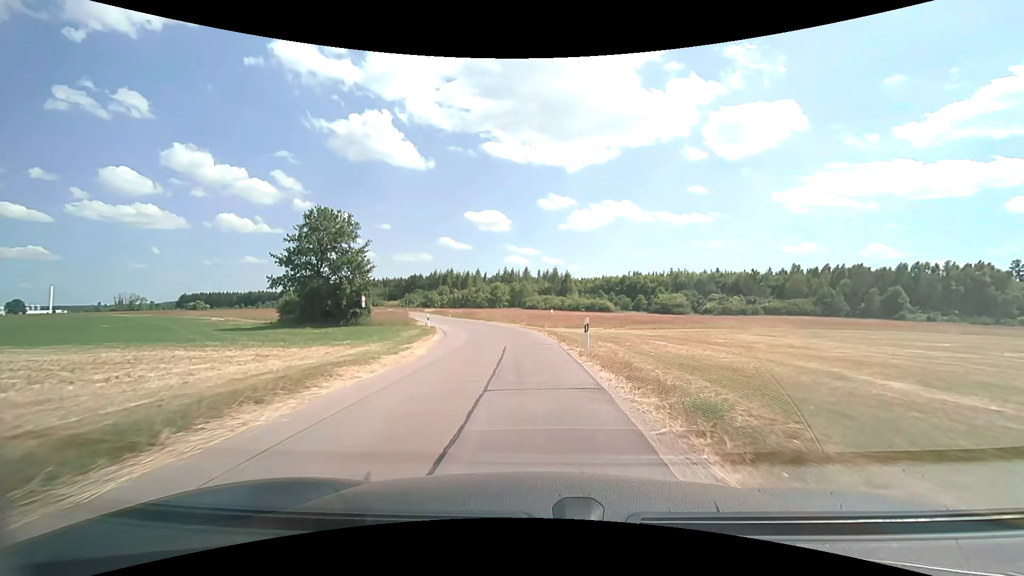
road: unclassified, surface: asphalt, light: Day
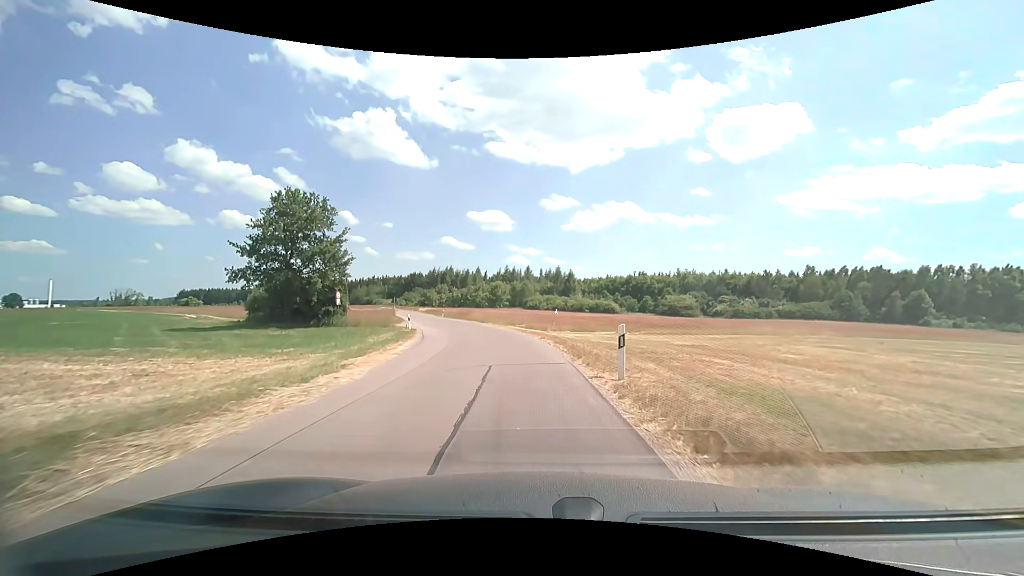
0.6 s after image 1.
(0.0, +6.5) m; 0°
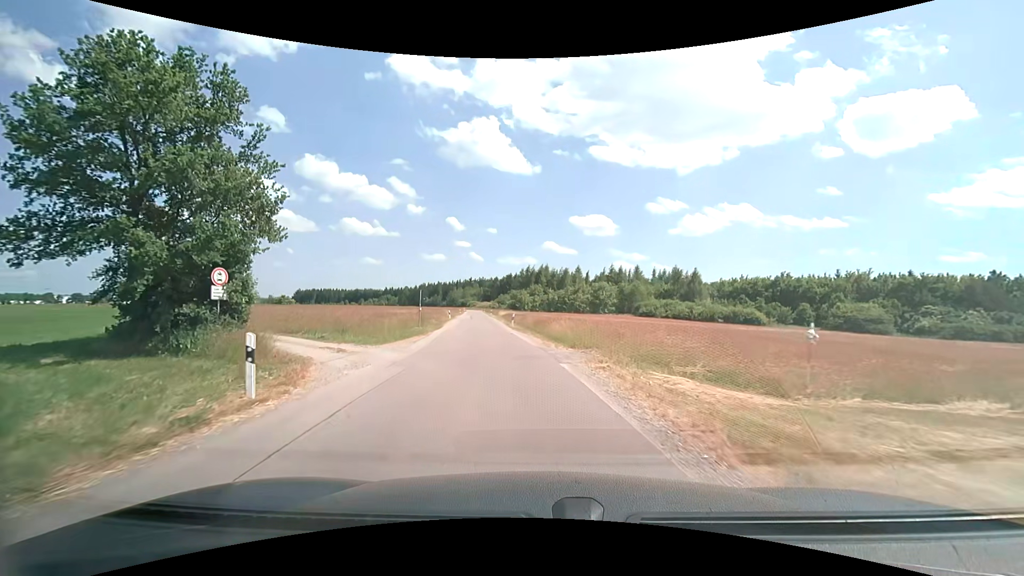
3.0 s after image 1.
(-2.1, +26.3) m; -12°
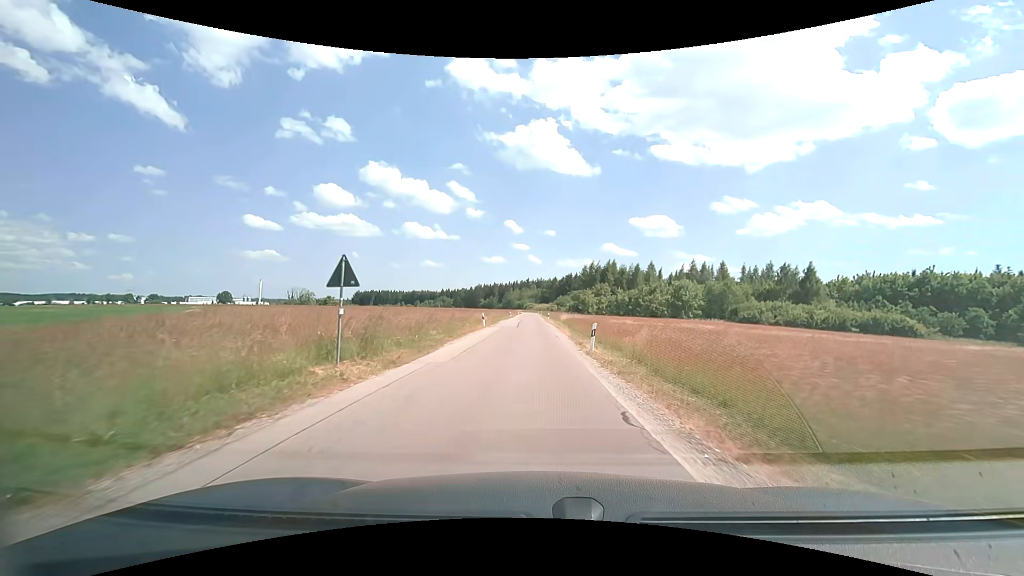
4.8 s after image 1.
(-1.5, +21.2) m; -6°
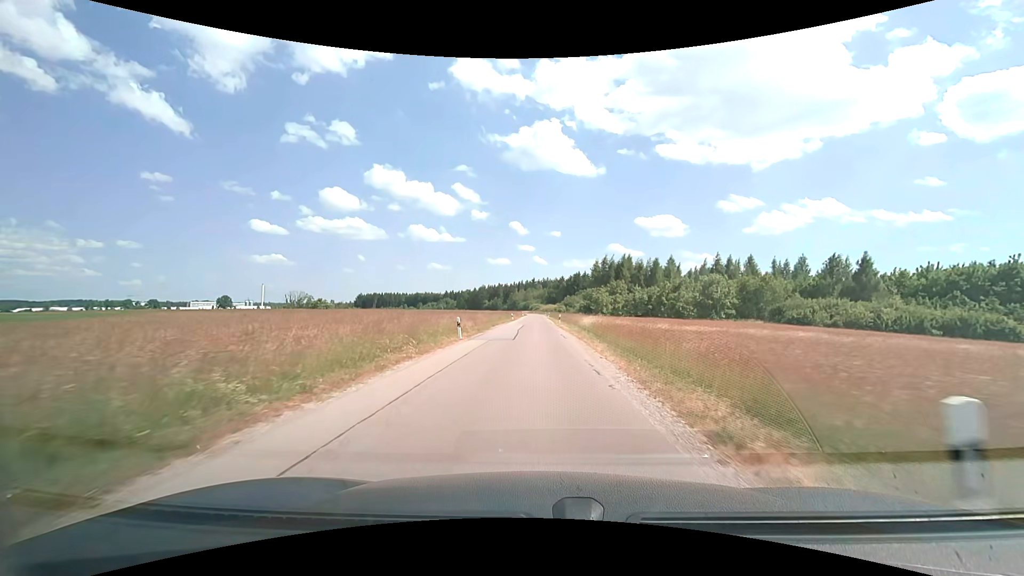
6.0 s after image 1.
(-0.2, +14.9) m; -1°
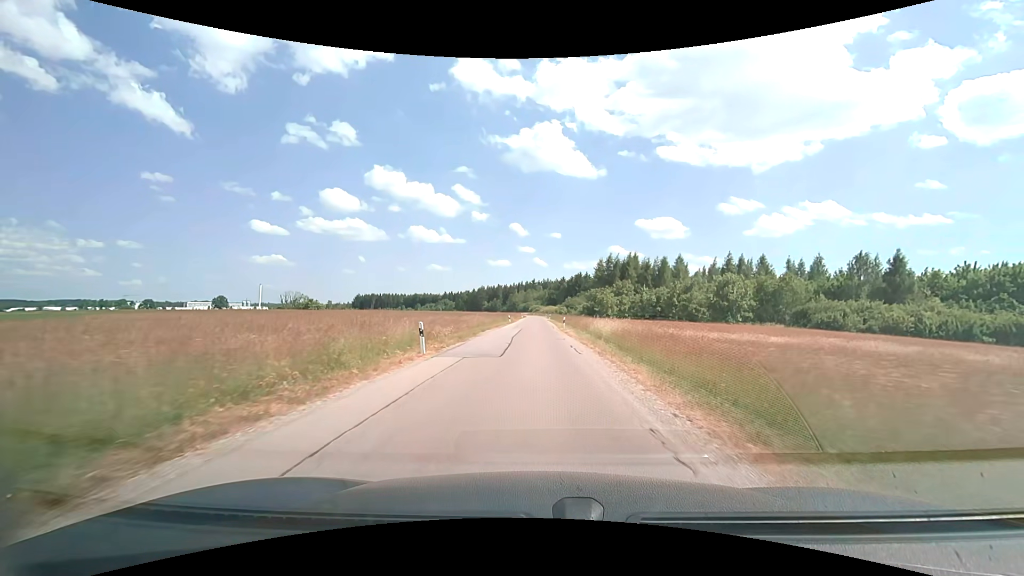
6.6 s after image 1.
(0.0, +7.7) m; 0°
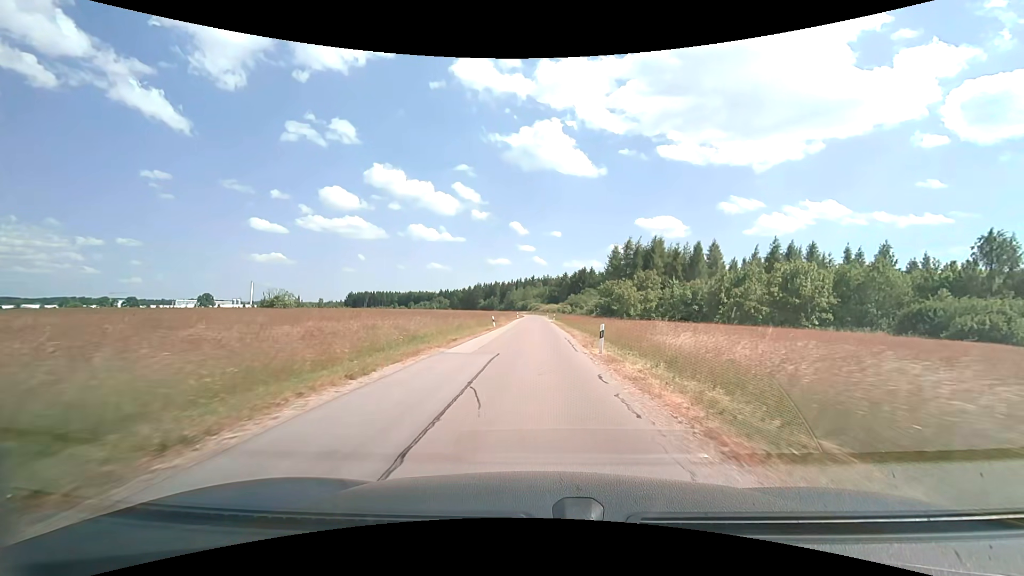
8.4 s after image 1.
(+0.1, +24.0) m; 0°
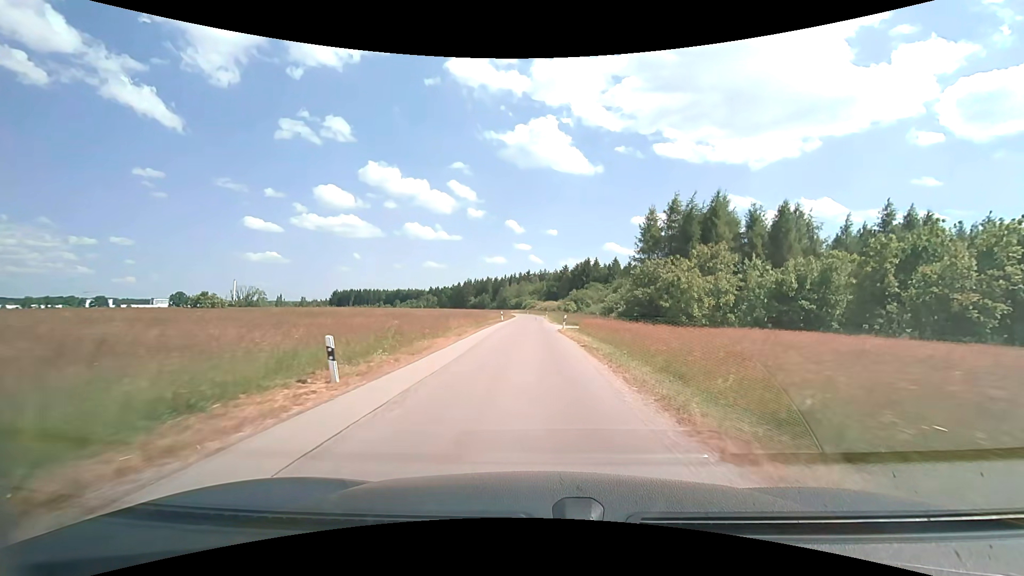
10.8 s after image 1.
(+0.1, +32.9) m; 0°
(0, +10) (0, +20) (0, +30) (0, +40) (0, +50) (0, +60) (0, +70) (-1, +80) (-1, +90) (-1, +100) m
